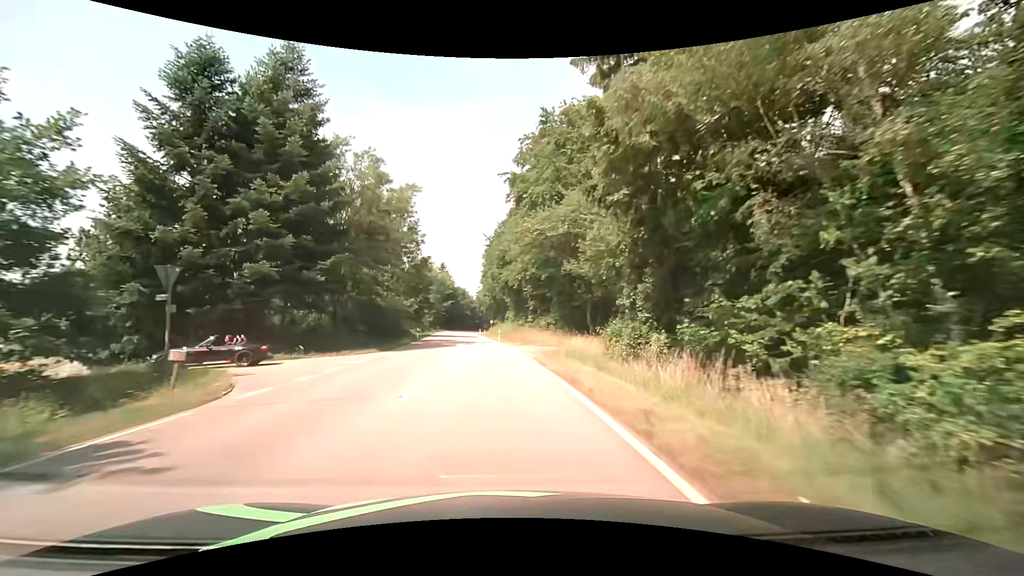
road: secondary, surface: asphalt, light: Day
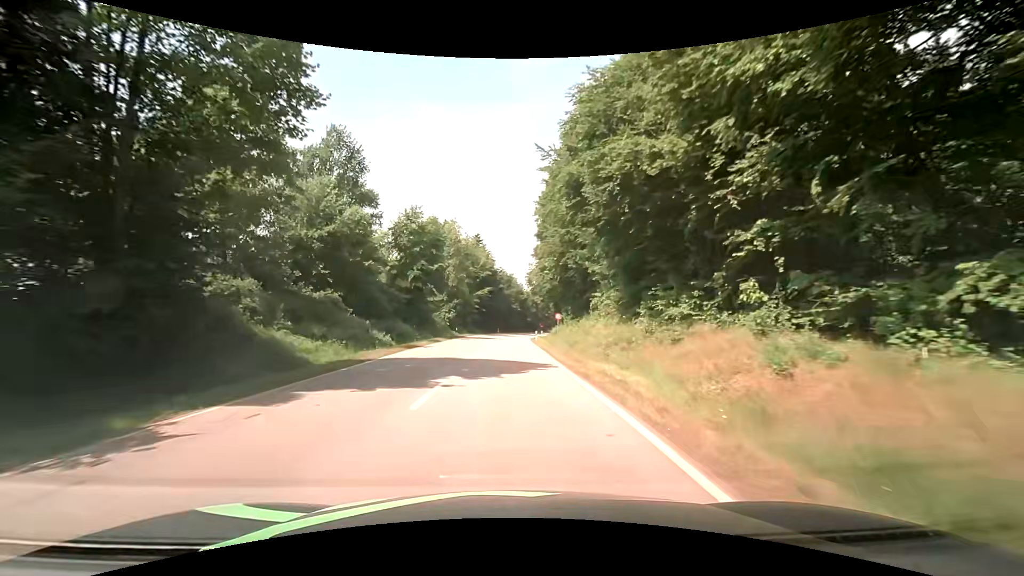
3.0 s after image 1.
(-3.0, +48.6) m; -6°
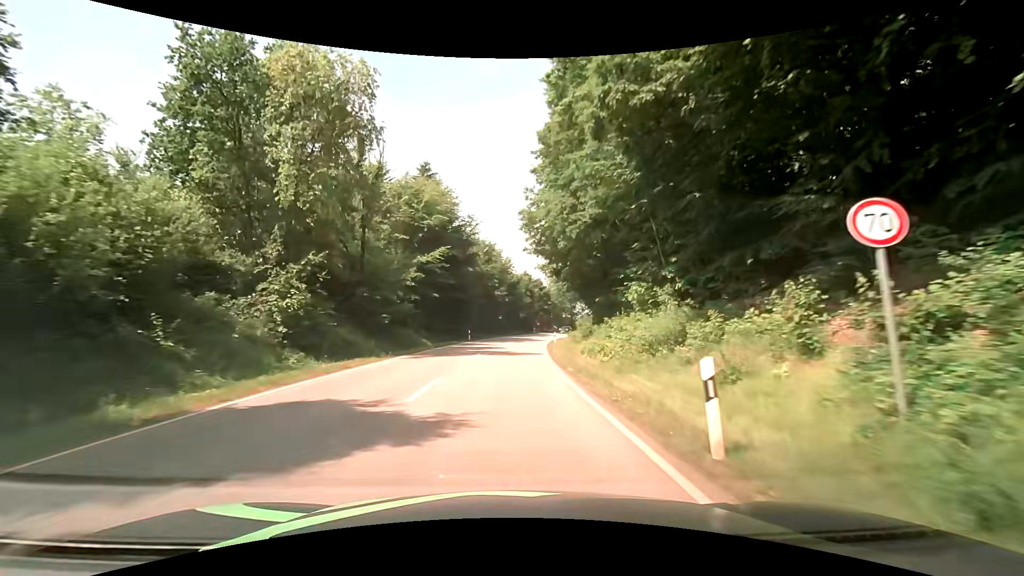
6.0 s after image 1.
(+0.2, +46.2) m; +1°
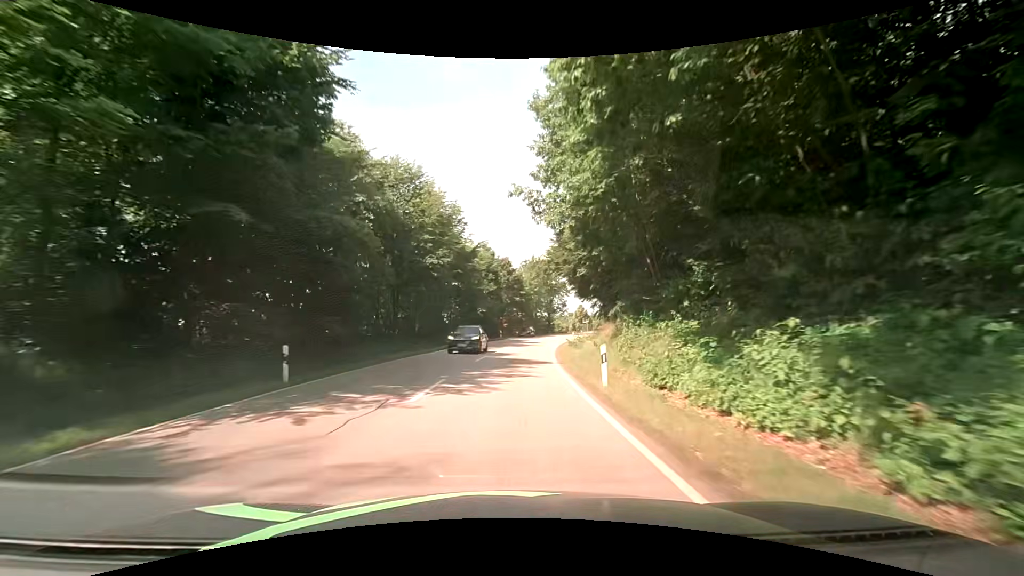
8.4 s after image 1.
(+0.8, +35.3) m; +4°
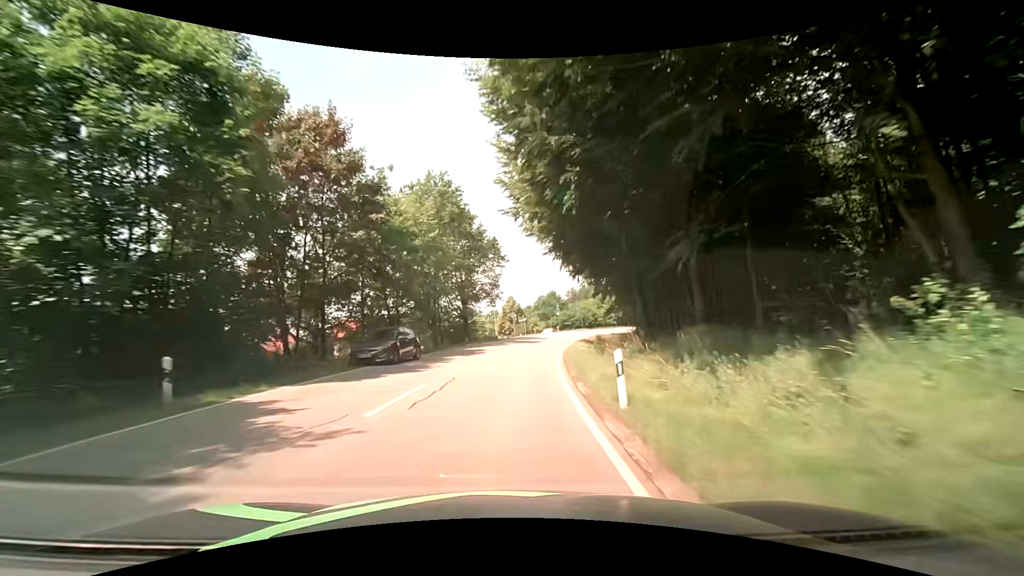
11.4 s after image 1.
(+3.9, +48.7) m; +9°
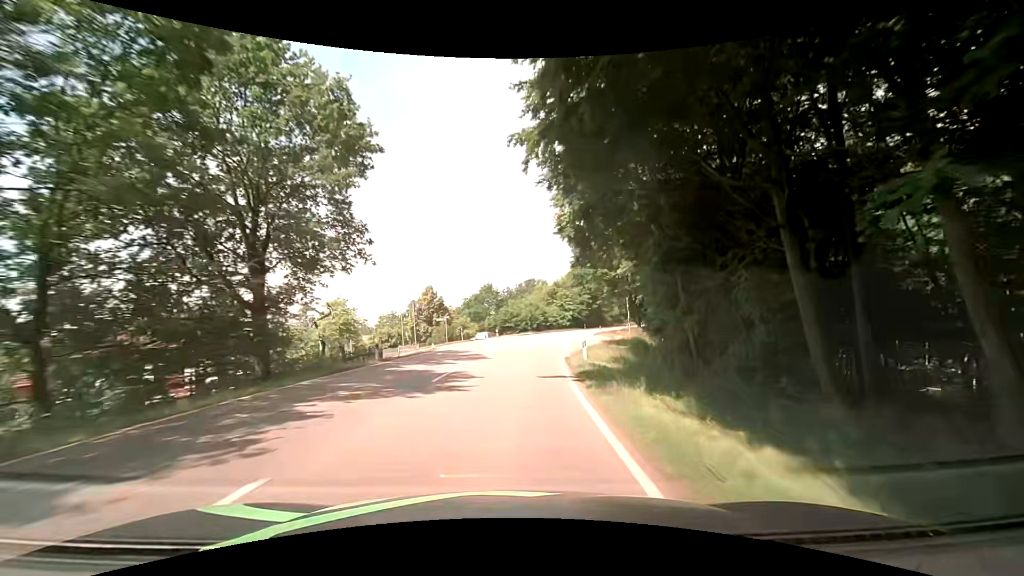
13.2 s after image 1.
(+2.1, +30.6) m; +8°
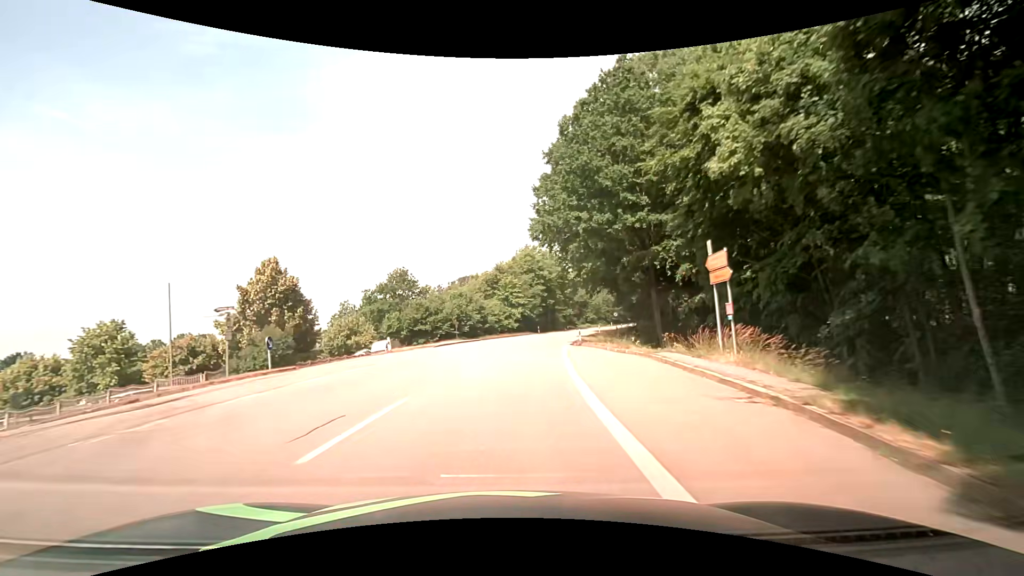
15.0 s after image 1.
(+1.9, +30.6) m; +8°
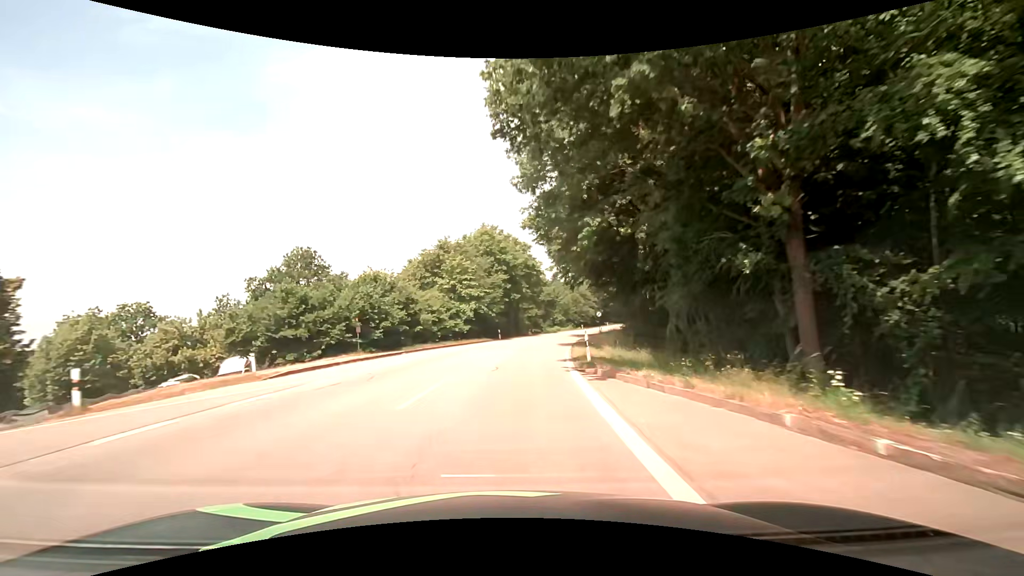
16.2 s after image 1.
(+0.8, +20.3) m; +5°
(0, +10) (+1, +20) (+2, +30) (+3, +40) (+5, +50) (+7, +59) (+10, +69) (+12, +79) (+15, +88) (+18, +98) m
